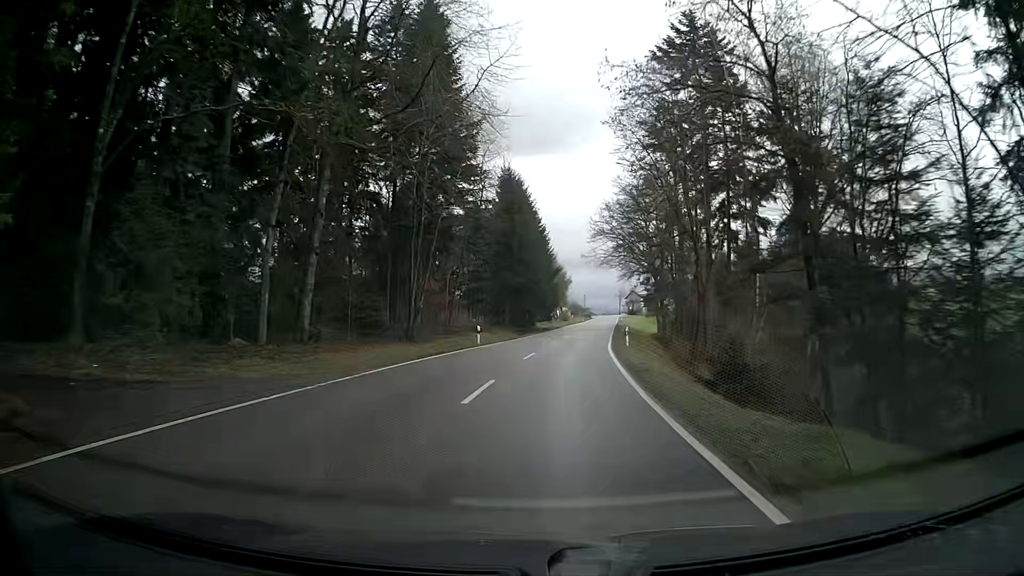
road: tertiary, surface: asphalt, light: Day
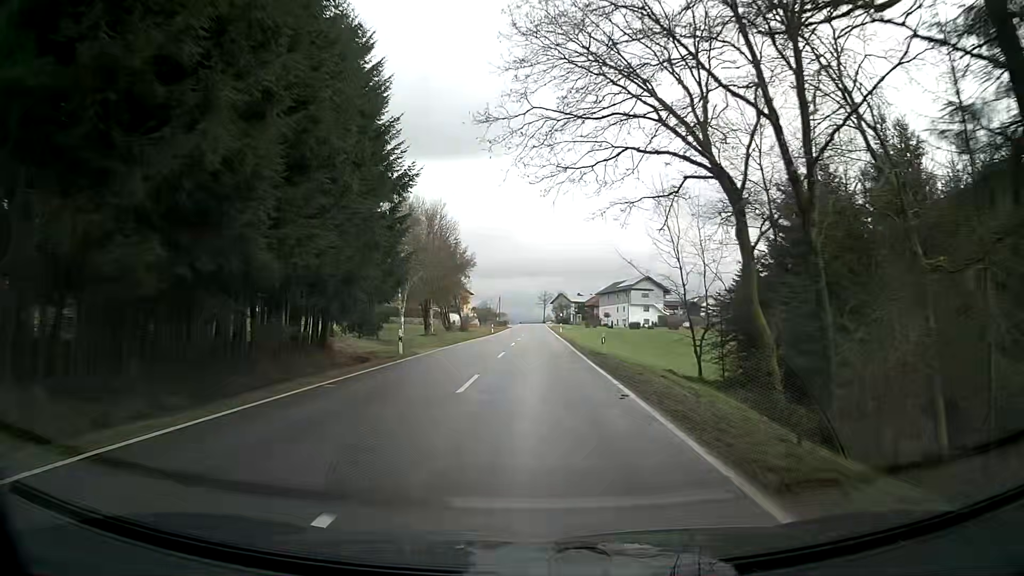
(+4.8, +57.3) m; +6°
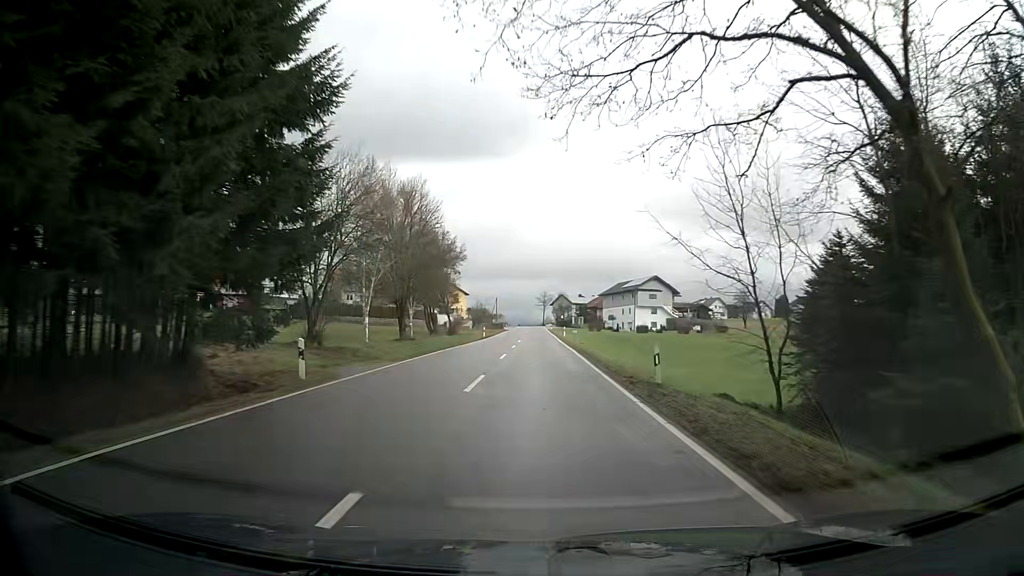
(0.0, +11.3) m; 0°
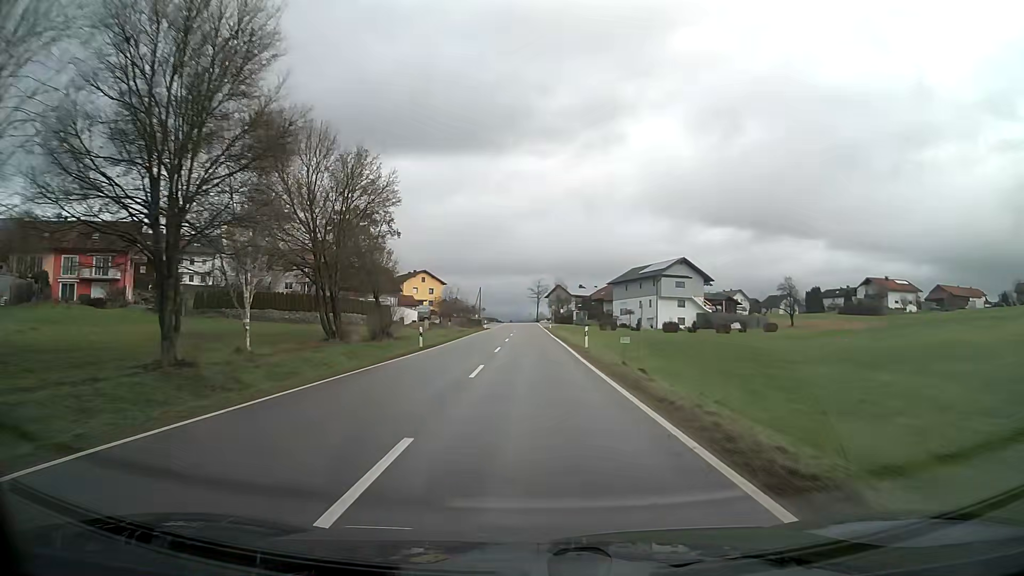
(+0.1, +33.4) m; 0°
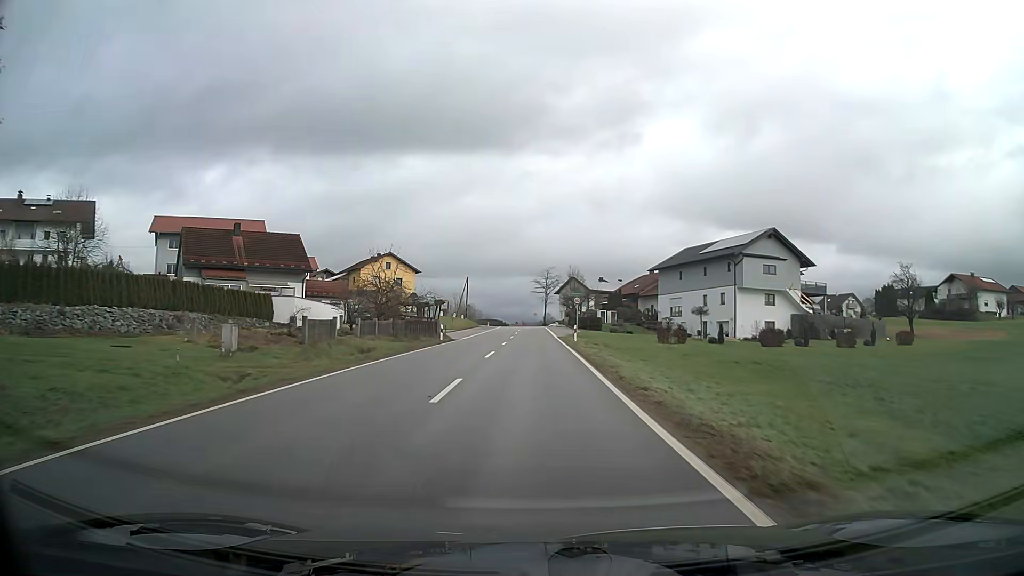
(+0.1, +40.6) m; 0°
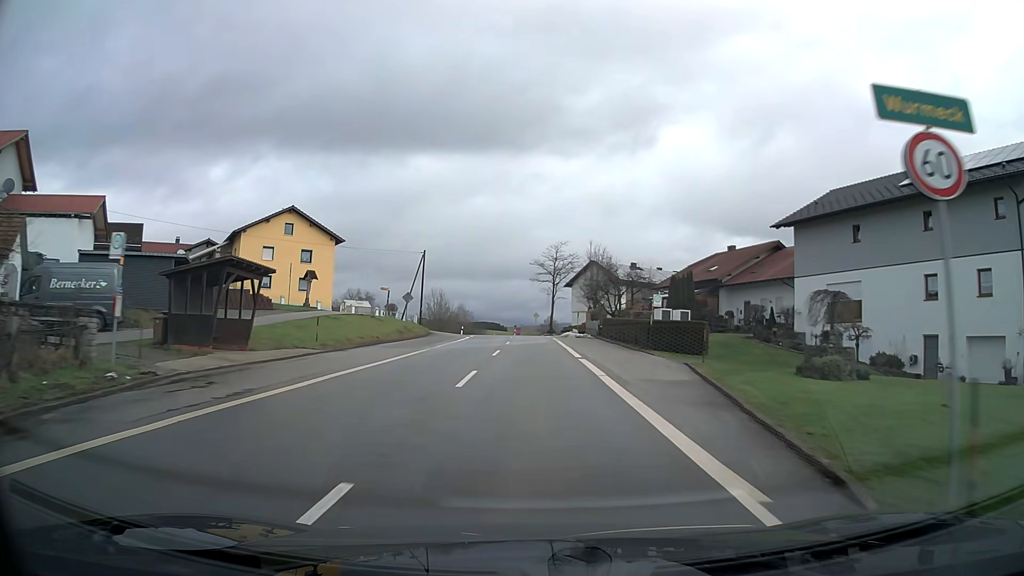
(-0.1, +44.8) m; 0°
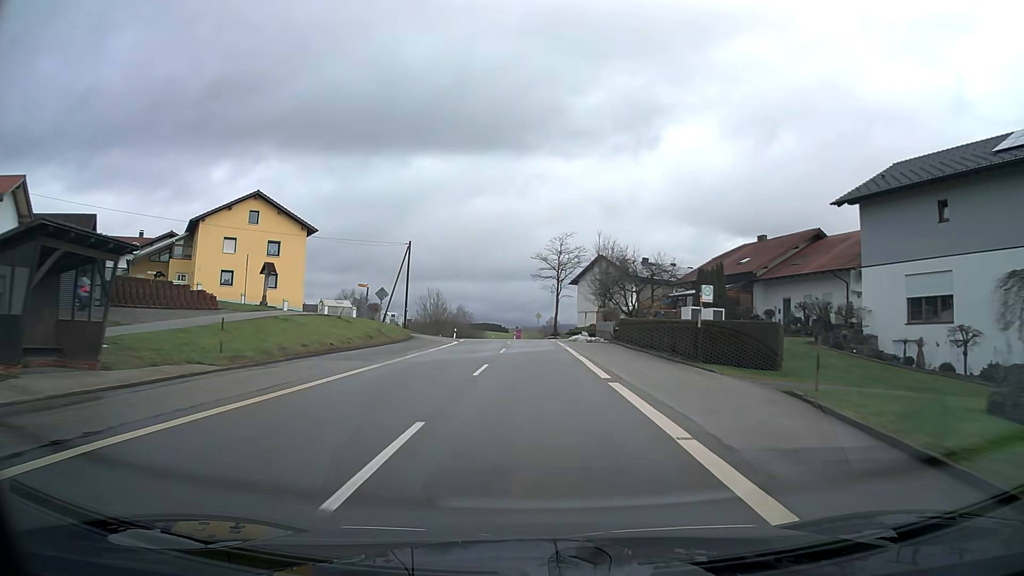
(0.0, +8.8) m; 0°
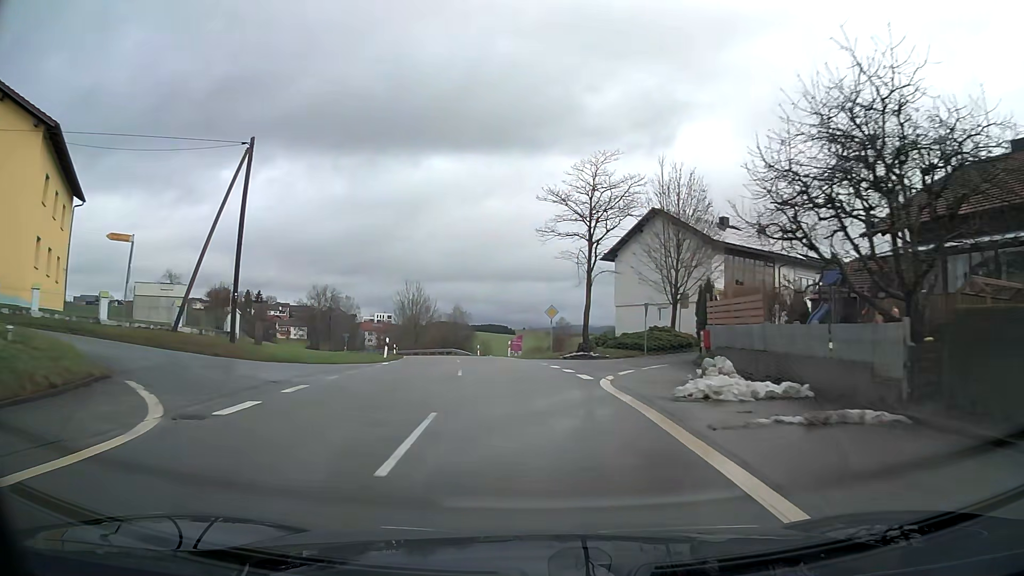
(-0.1, +34.5) m; -1°
